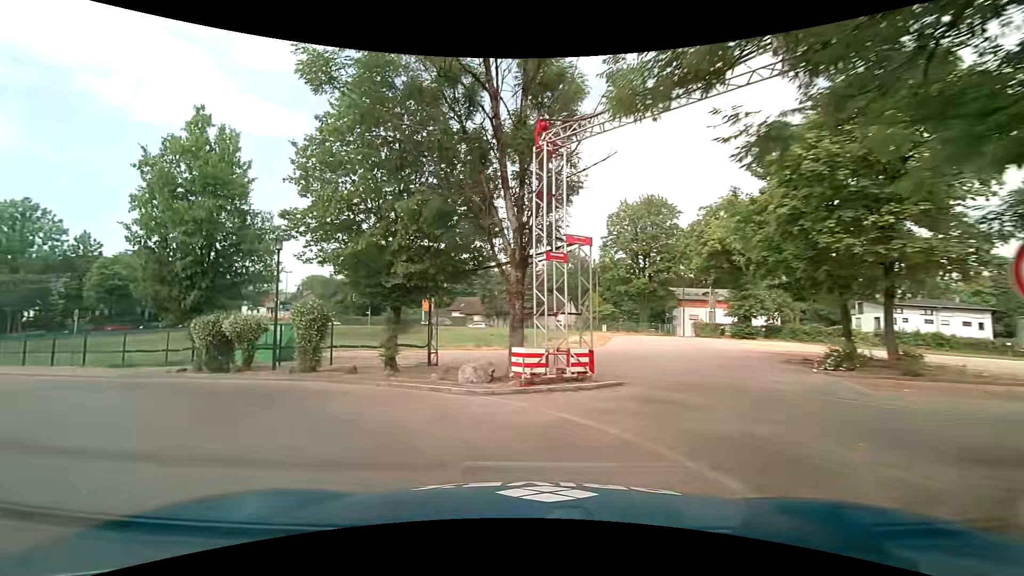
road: residential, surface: asphalt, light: Day
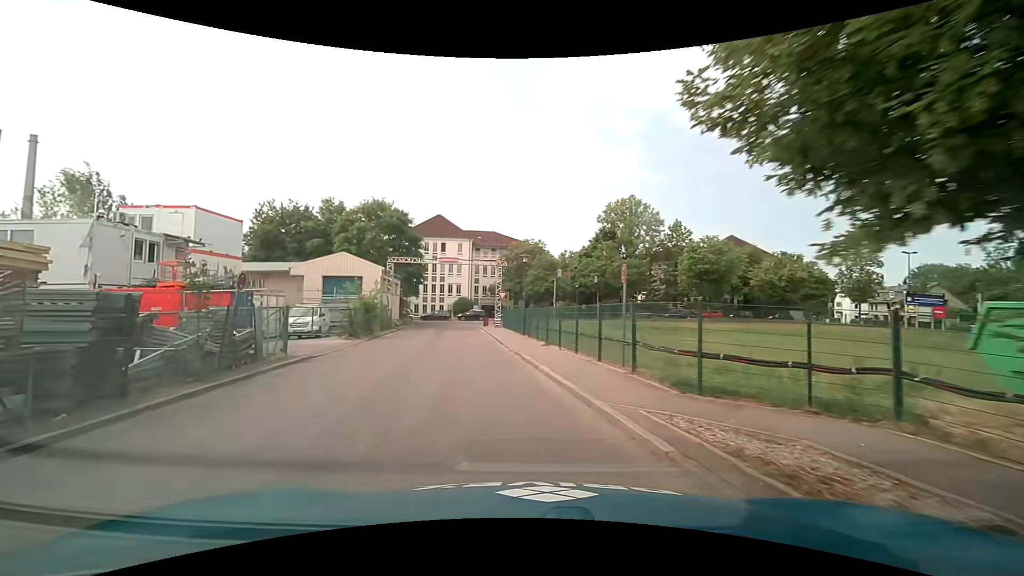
(-9.2, +14.2) m; -61°
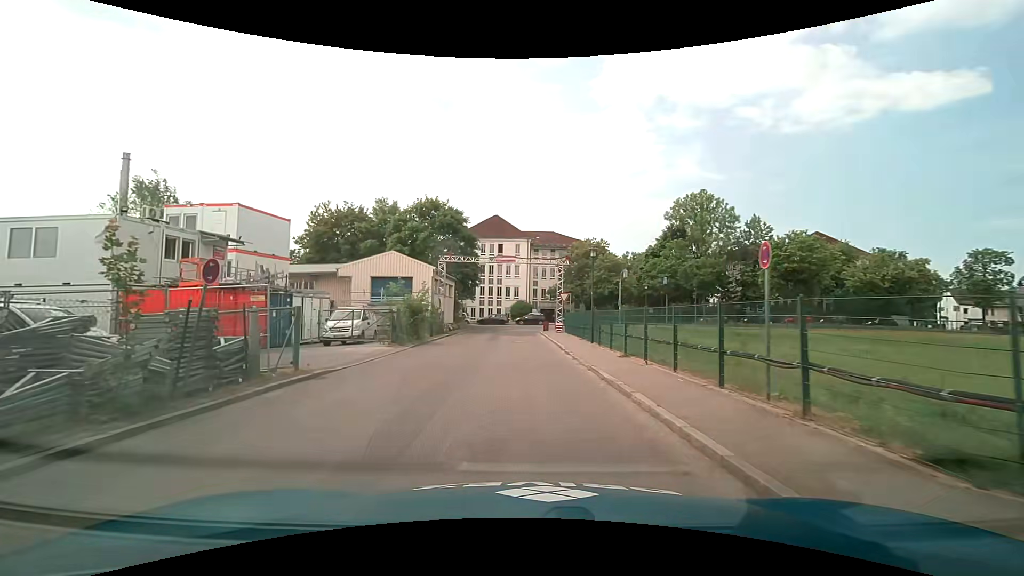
(-0.2, +3.8) m; -7°
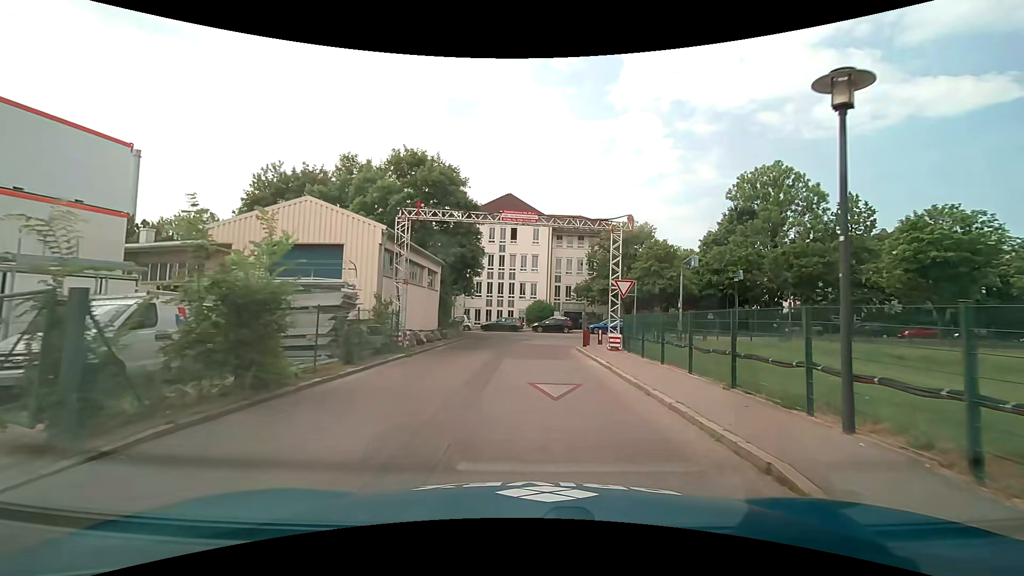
(-0.5, +16.9) m; -1°
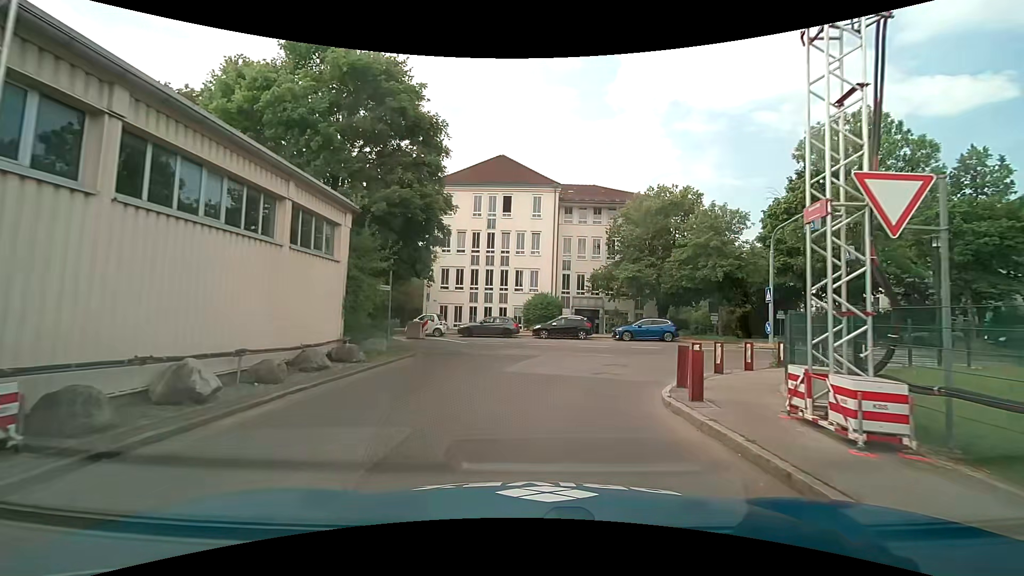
(0.0, +15.5) m; 0°
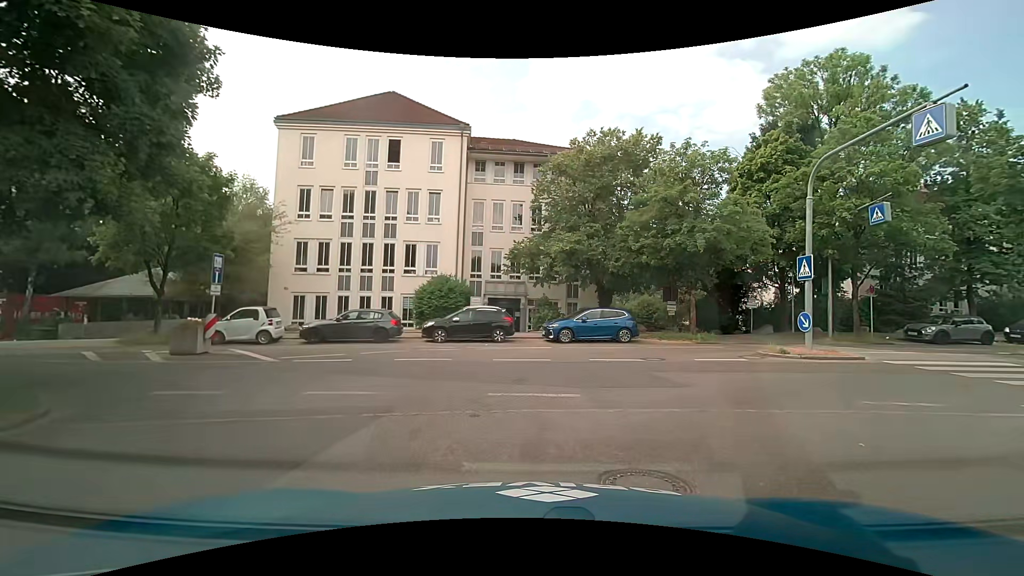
(+0.8, +11.9) m; +9°
